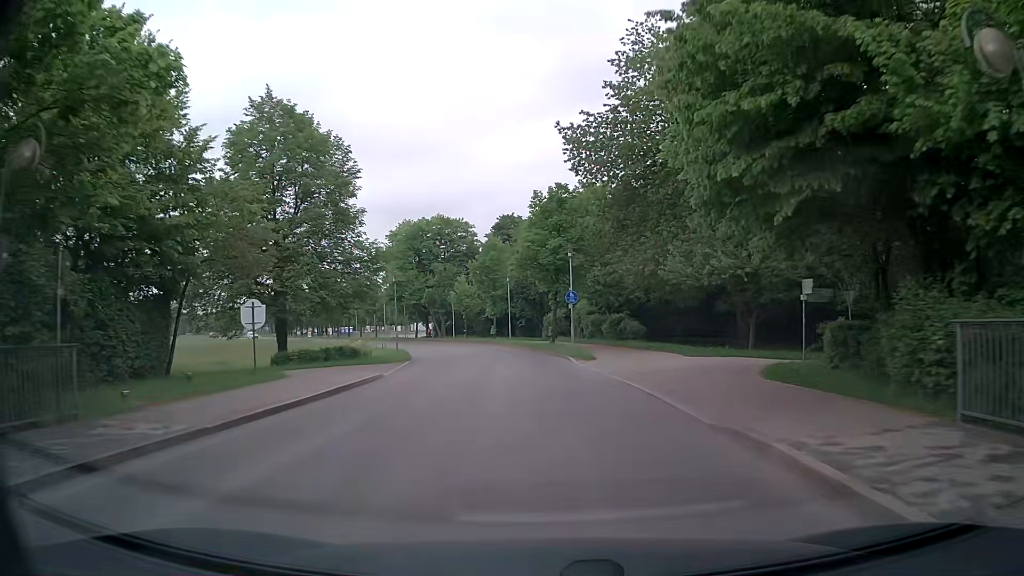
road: tertiary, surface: asphalt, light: Day
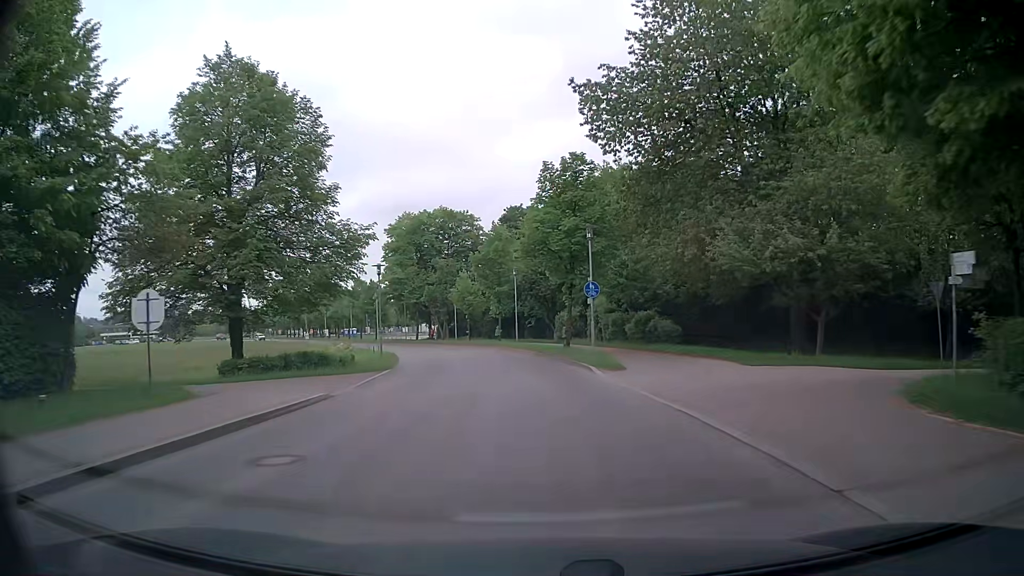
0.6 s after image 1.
(-0.1, +6.6) m; -1°
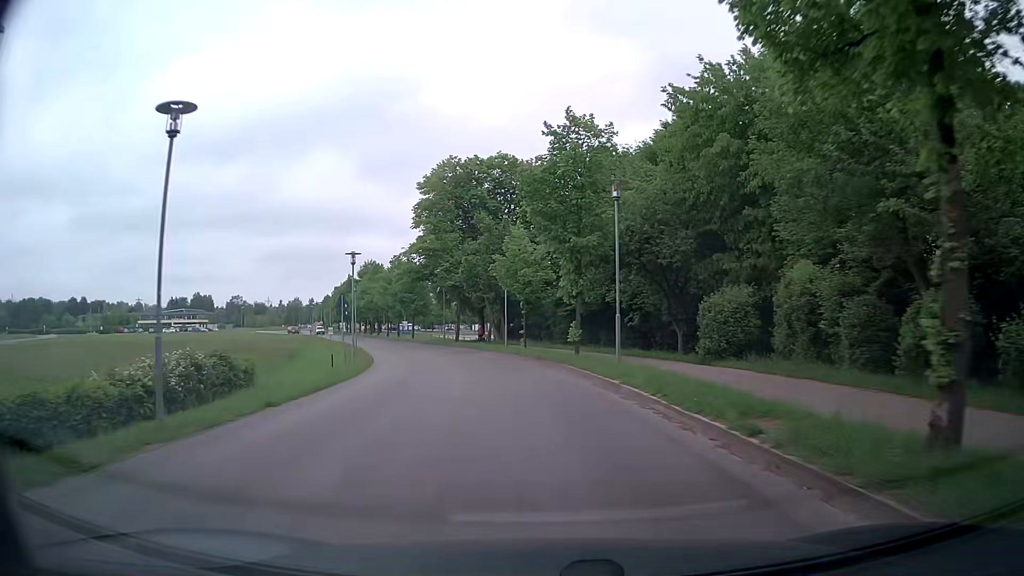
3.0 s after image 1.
(-1.4, +25.6) m; -7°
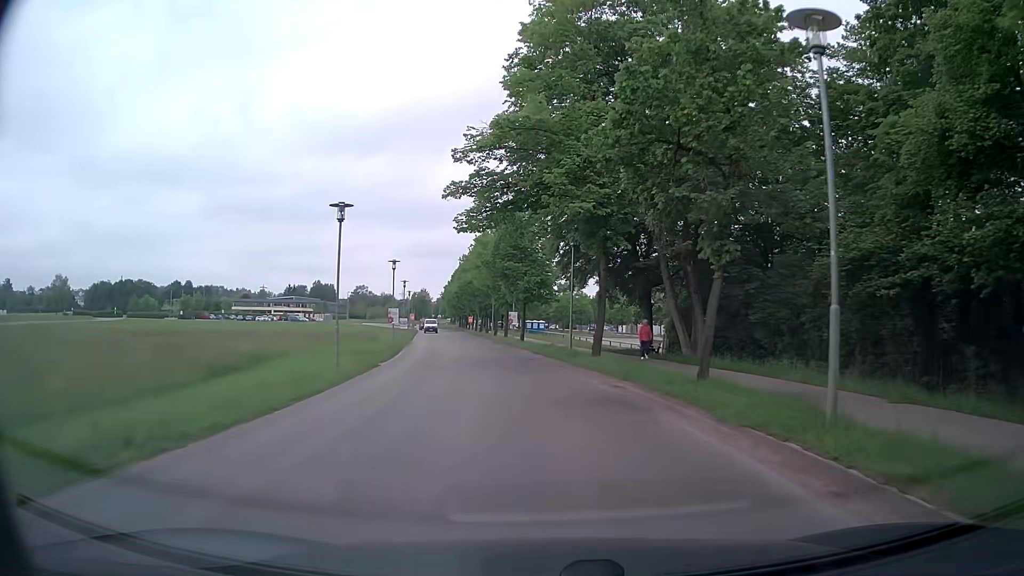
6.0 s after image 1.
(-3.4, +30.7) m; -12°
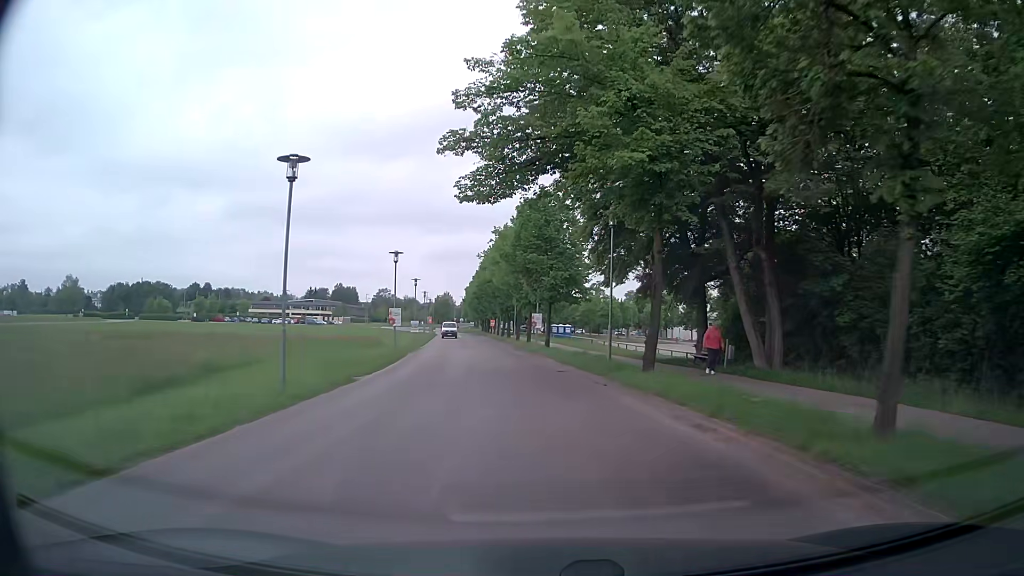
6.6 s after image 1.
(-0.1, +6.1) m; -2°
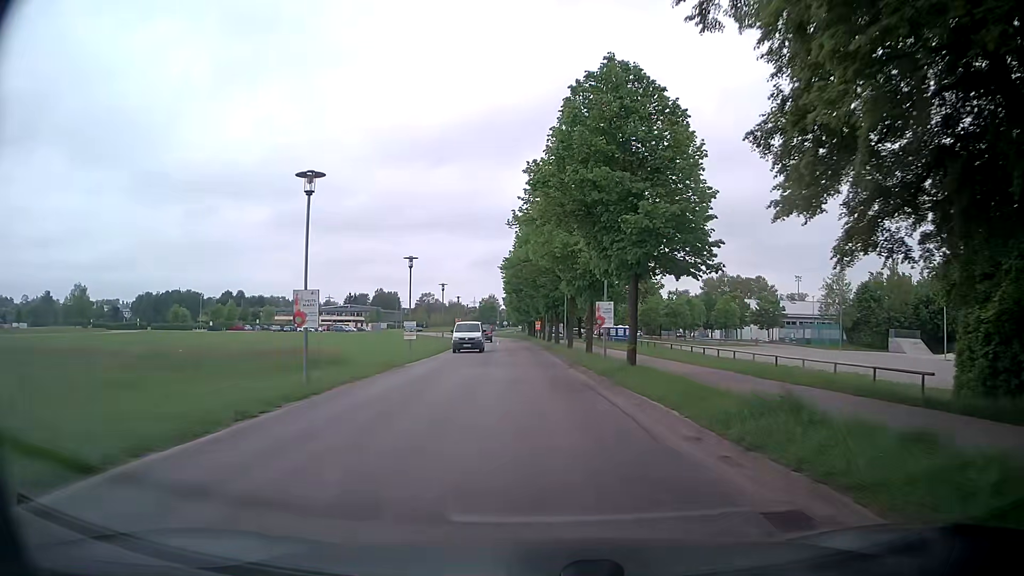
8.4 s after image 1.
(-0.6, +18.3) m; -3°
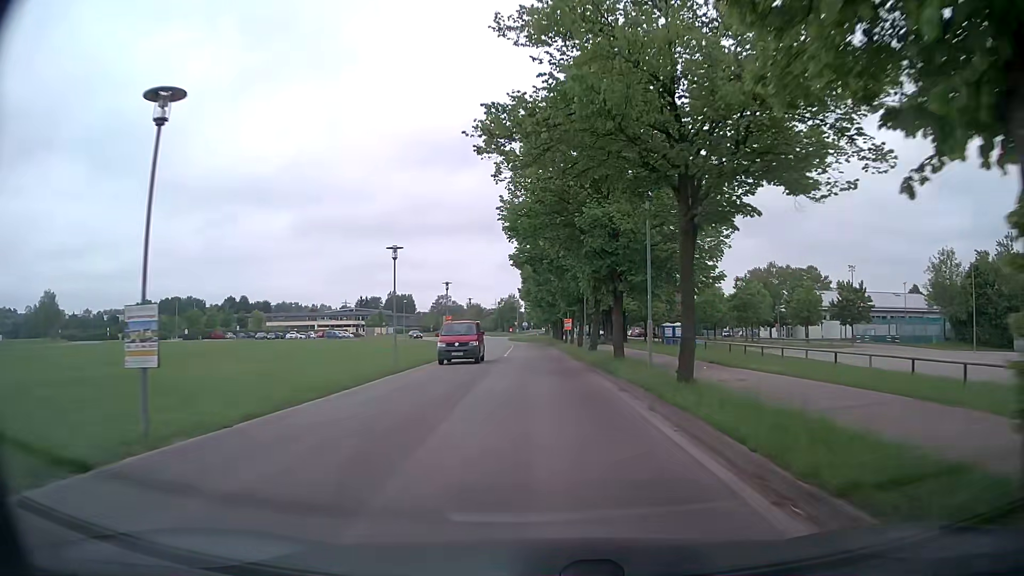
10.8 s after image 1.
(-0.9, +25.0) m; -3°
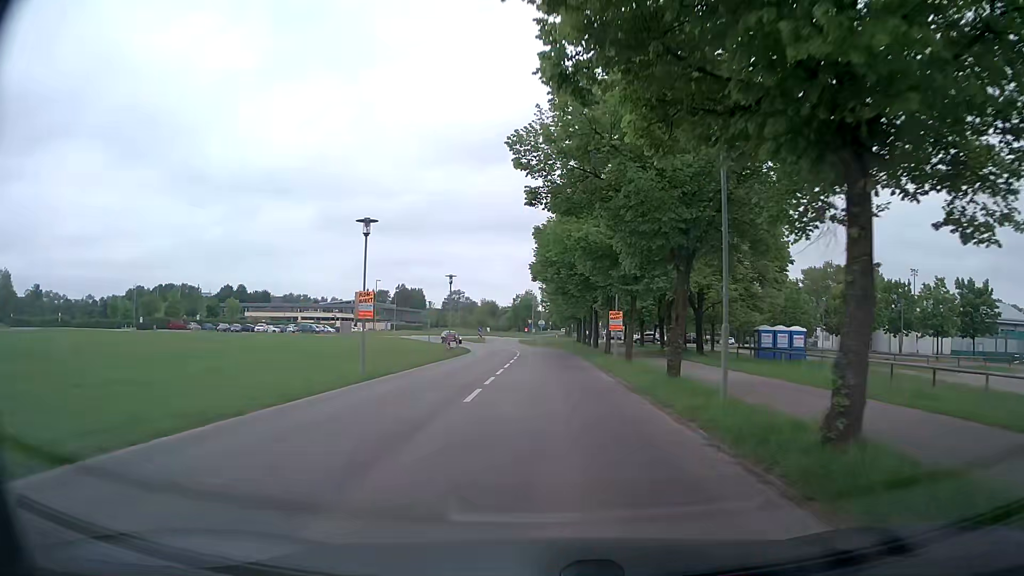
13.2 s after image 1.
(-0.3, +26.3) m; -1°
(0, +10) (0, +20) (0, +30) (-1, +40) (-1, +50) (-2, +60) (-4, +70) (-5, +80) (-6, +90) (-6, +100) m
